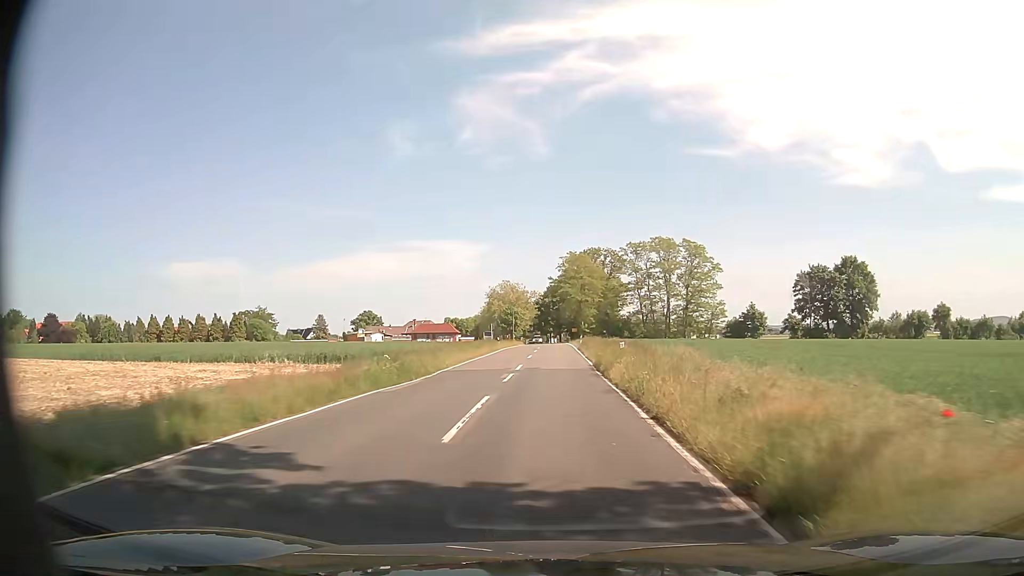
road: secondary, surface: asphalt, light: Day
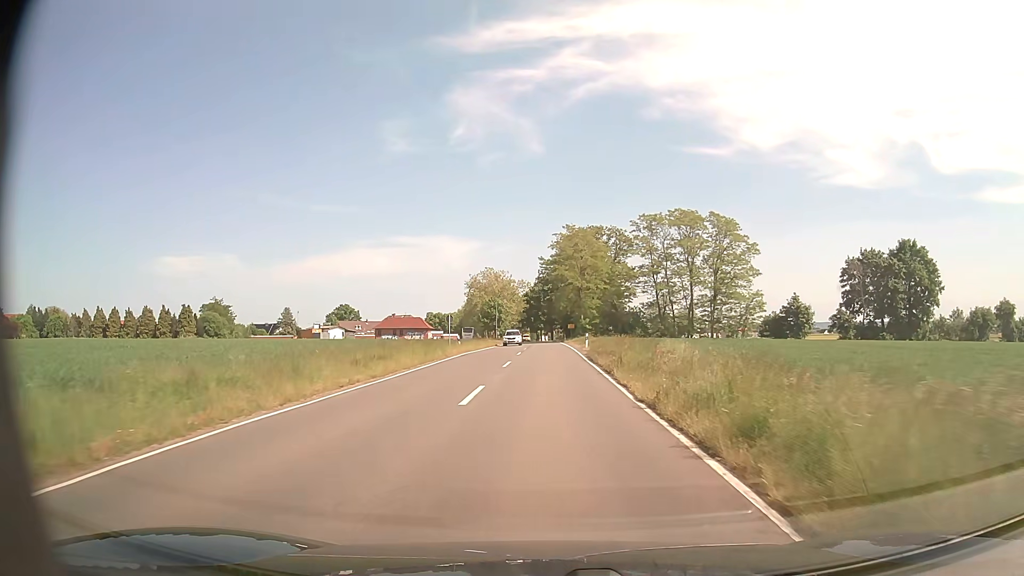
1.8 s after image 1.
(0.0, +25.8) m; 0°
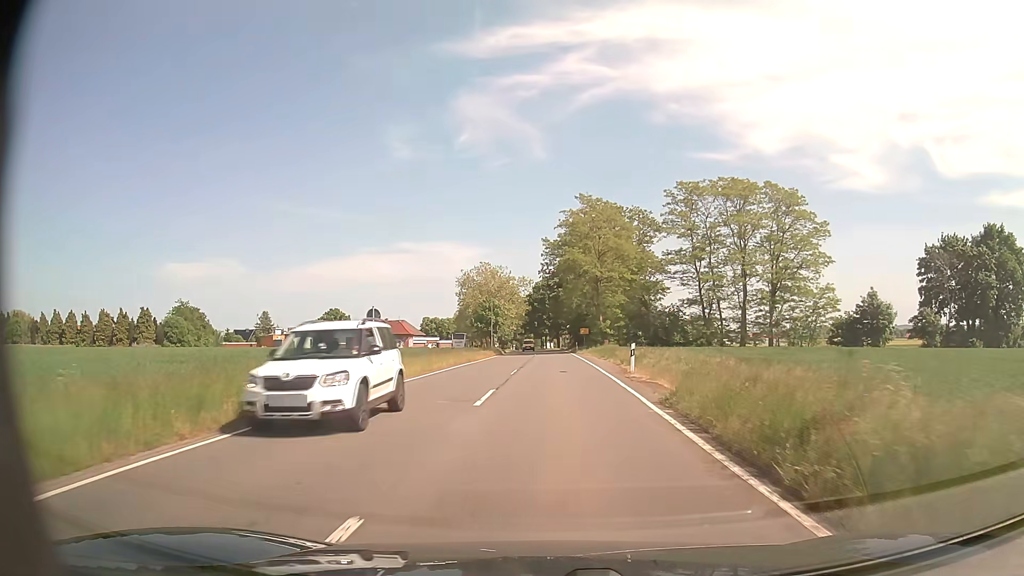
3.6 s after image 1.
(-0.1, +23.0) m; 0°
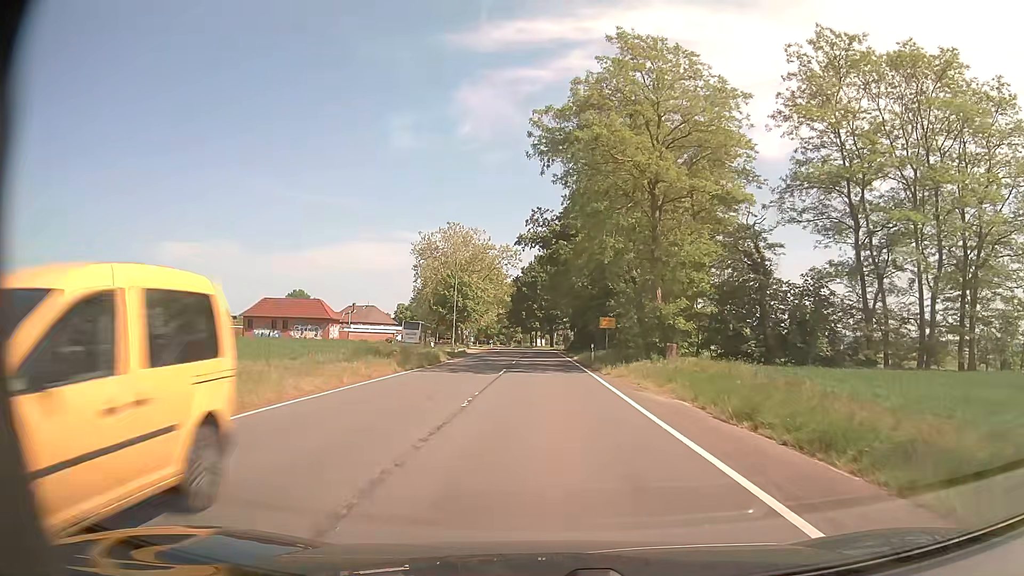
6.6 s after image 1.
(+0.2, +36.9) m; +1°
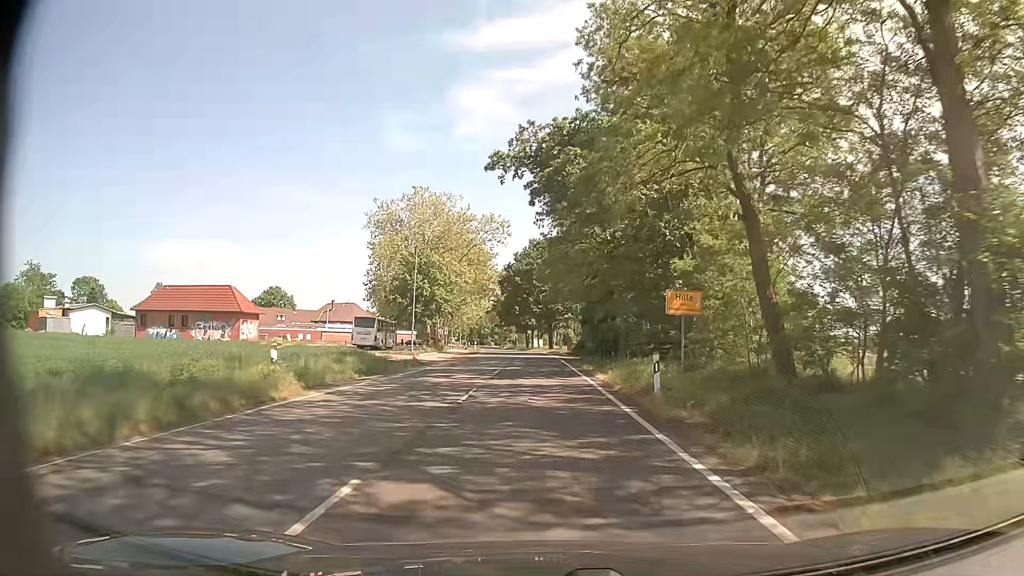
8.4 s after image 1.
(0.0, +22.2) m; 0°
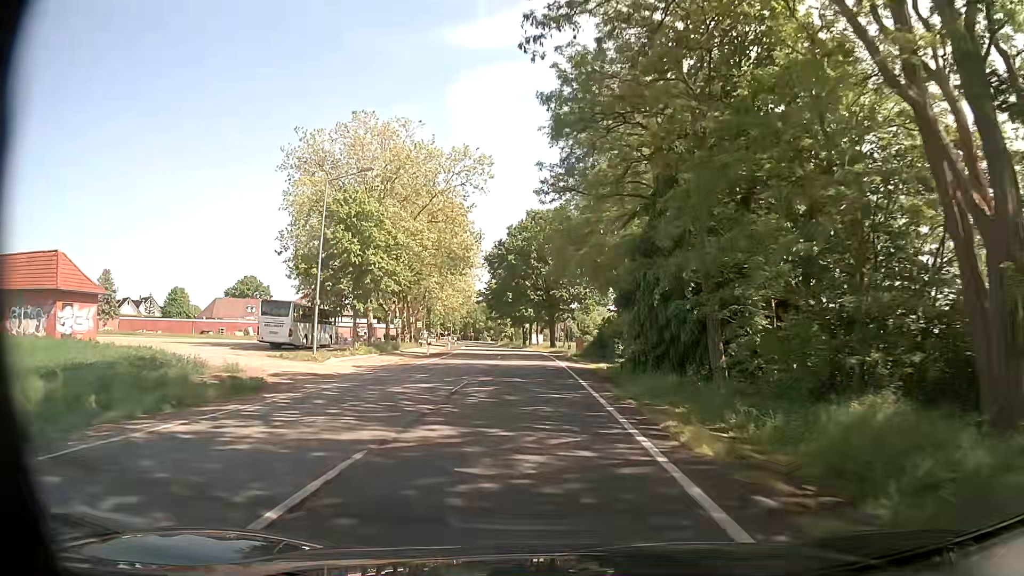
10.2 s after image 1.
(0.0, +22.7) m; -1°
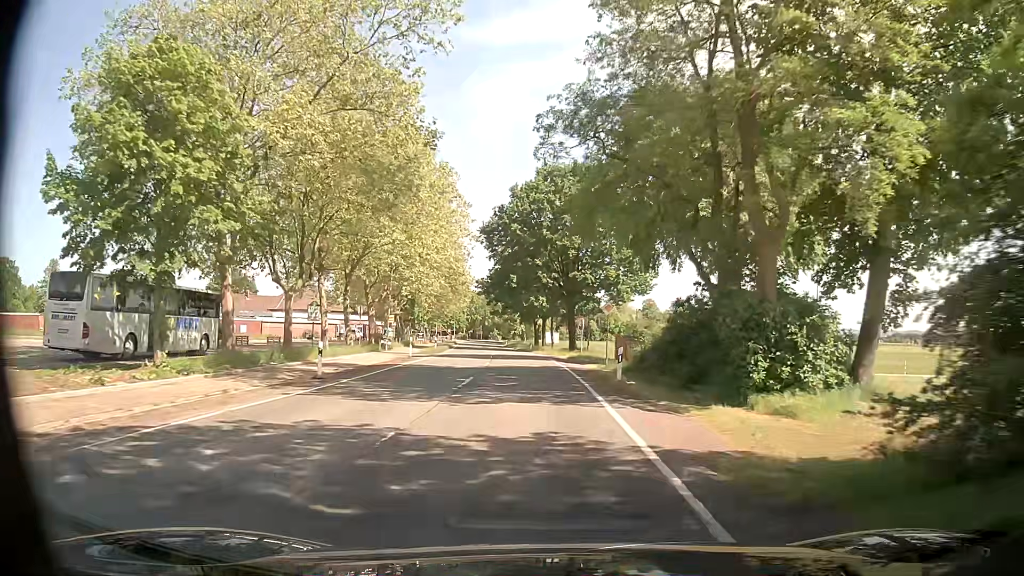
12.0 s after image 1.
(+0.1, +22.8) m; 0°
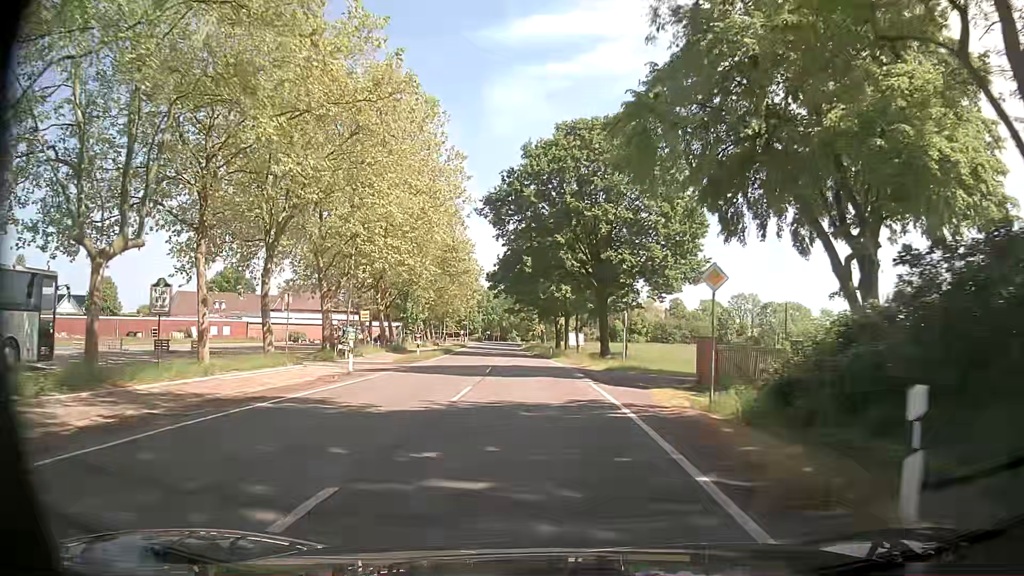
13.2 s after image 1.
(-0.3, +15.3) m; -2°
(0, +10) (-1, +20) (-1, +30) (-2, +40) (-3, +50) (-4, +60) (-5, +70) (-6, +80) (-7, +90) (-8, +100) m
